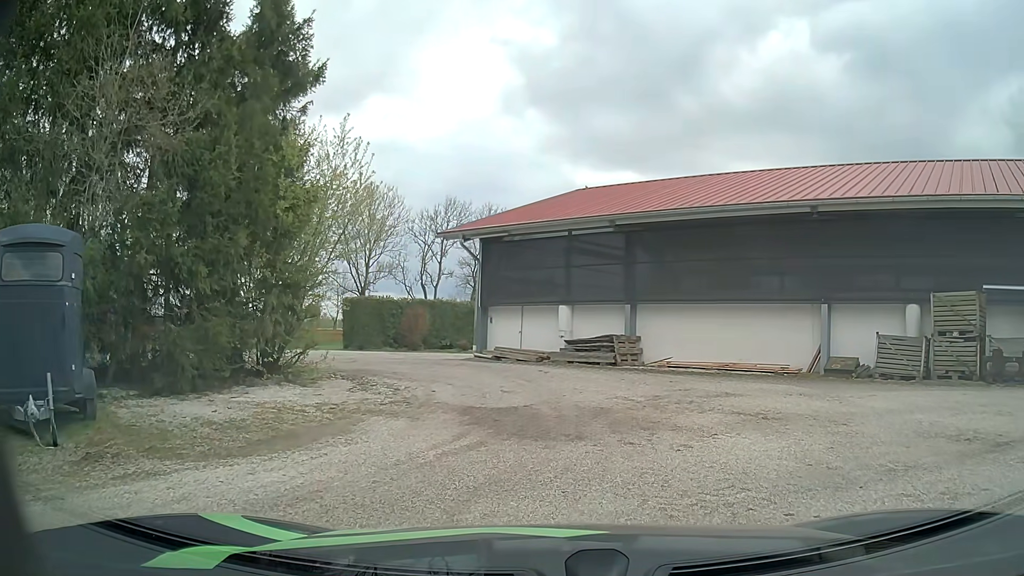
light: Day
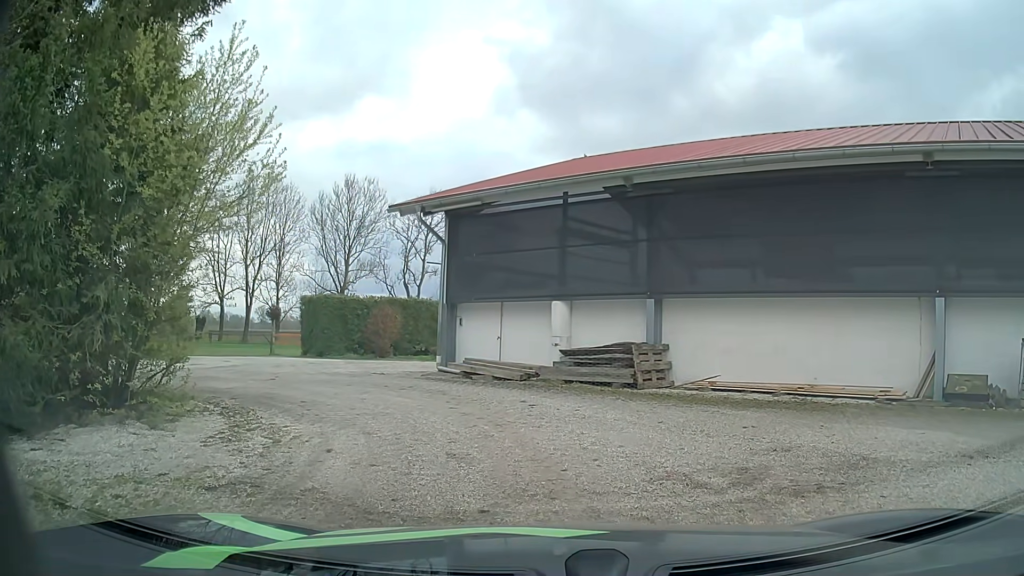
(0.0, +5.5) m; 0°
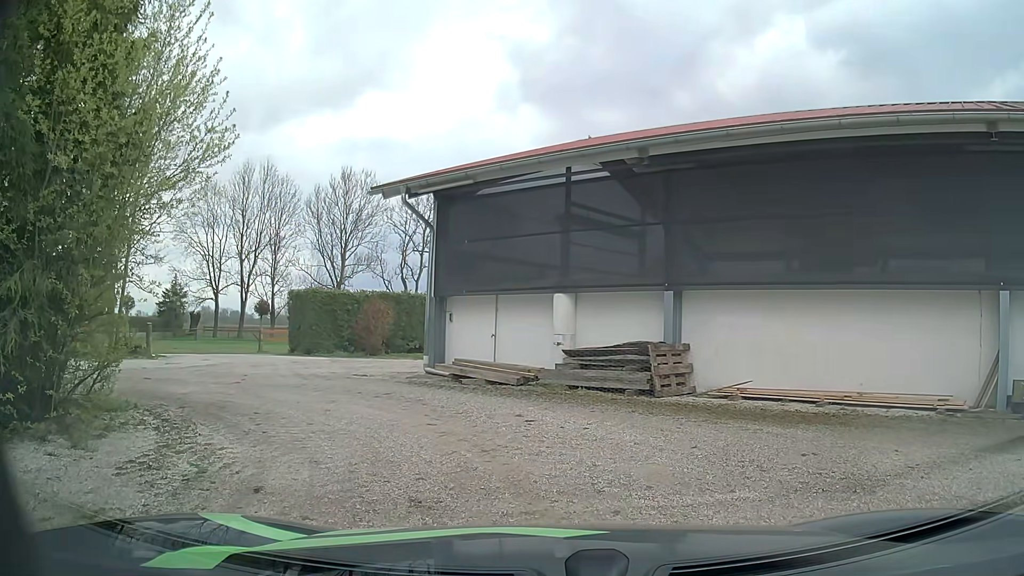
(0.0, +1.8) m; +1°
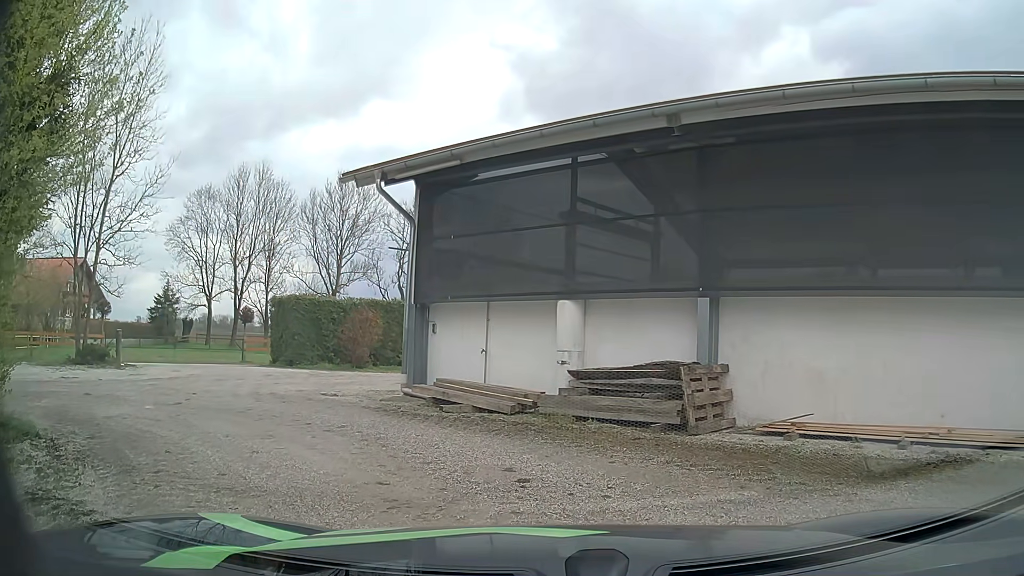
(0.0, +2.3) m; 0°
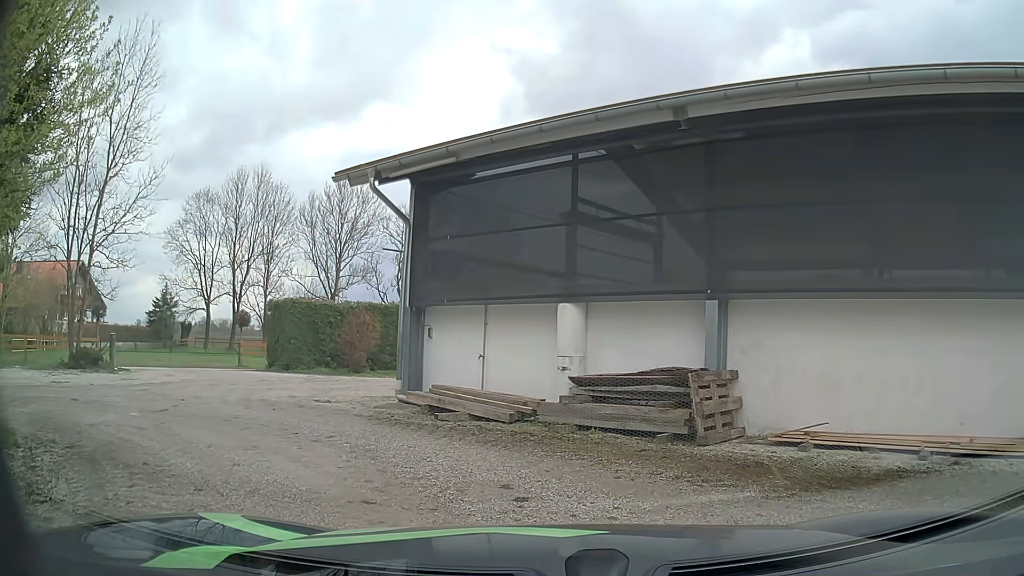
(0.0, +0.5) m; 0°
(-4, +9) (-13, +10) (-21, +4) (-29, -3) (-37, -8) (-45, -14) (-54, -18) (-63, -22) (-73, -25) (-82, -30) m
